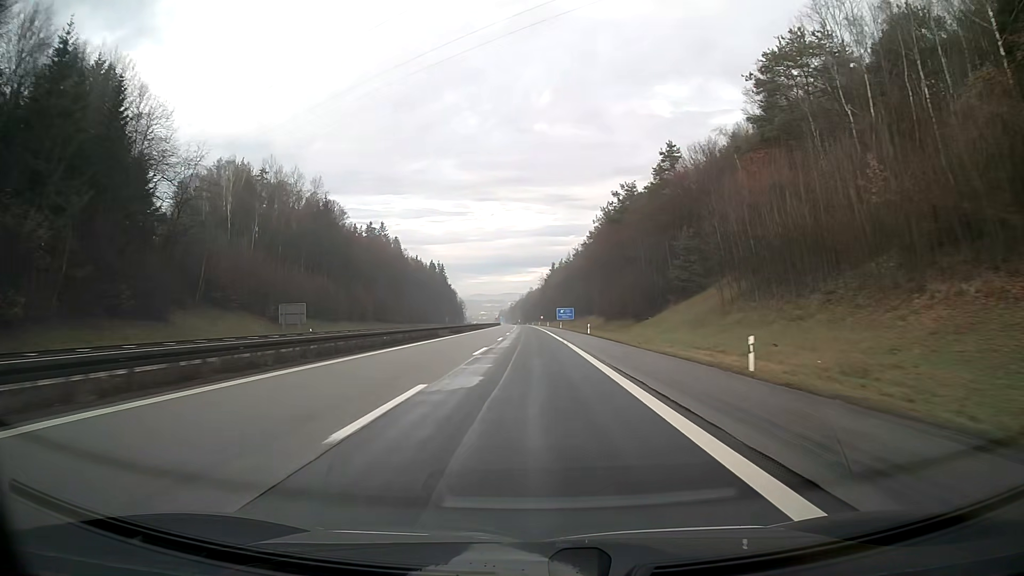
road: motorway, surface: asphalt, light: Day
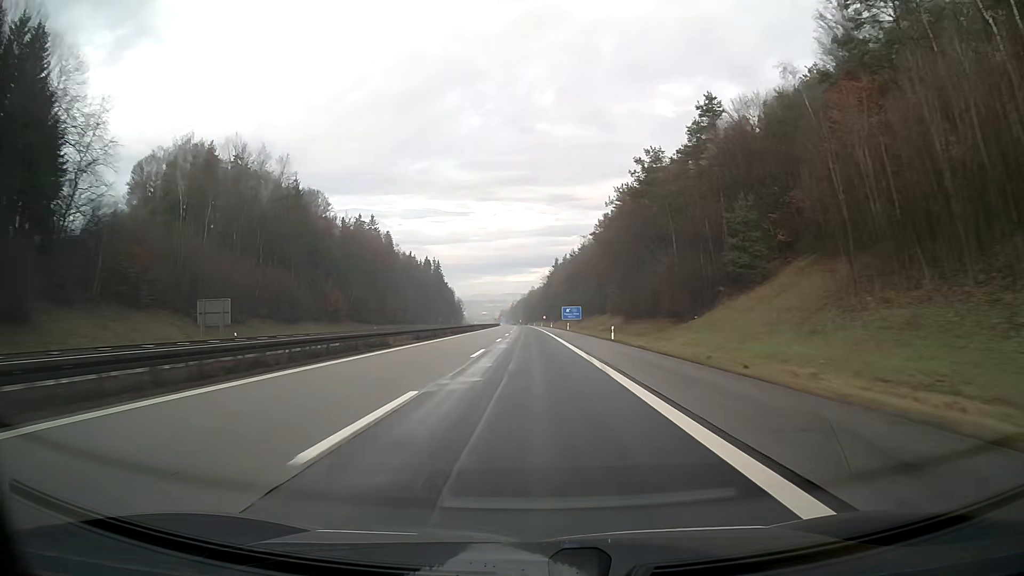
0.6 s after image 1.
(0.0, +19.2) m; 0°
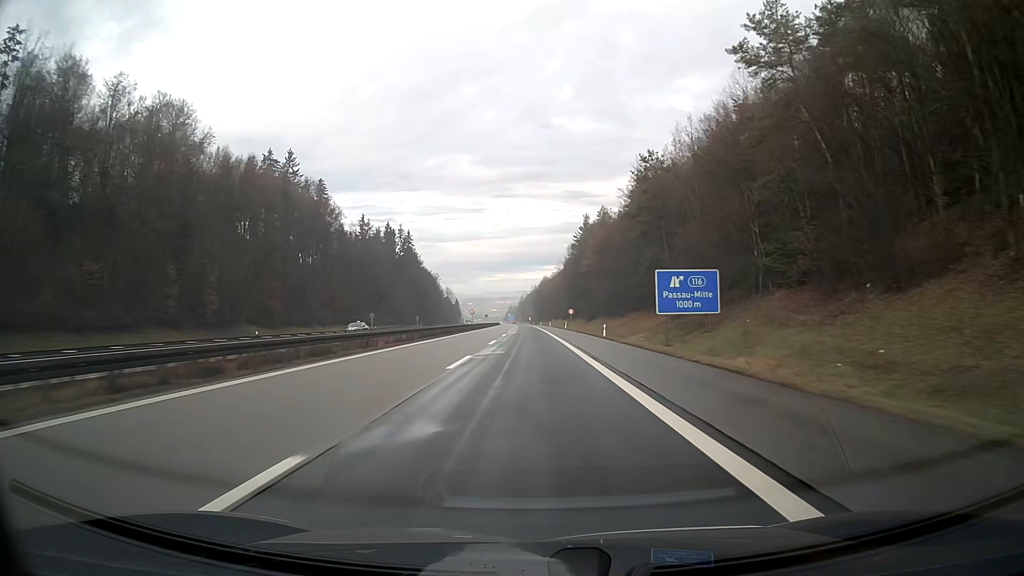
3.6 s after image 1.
(-0.7, +96.2) m; -1°
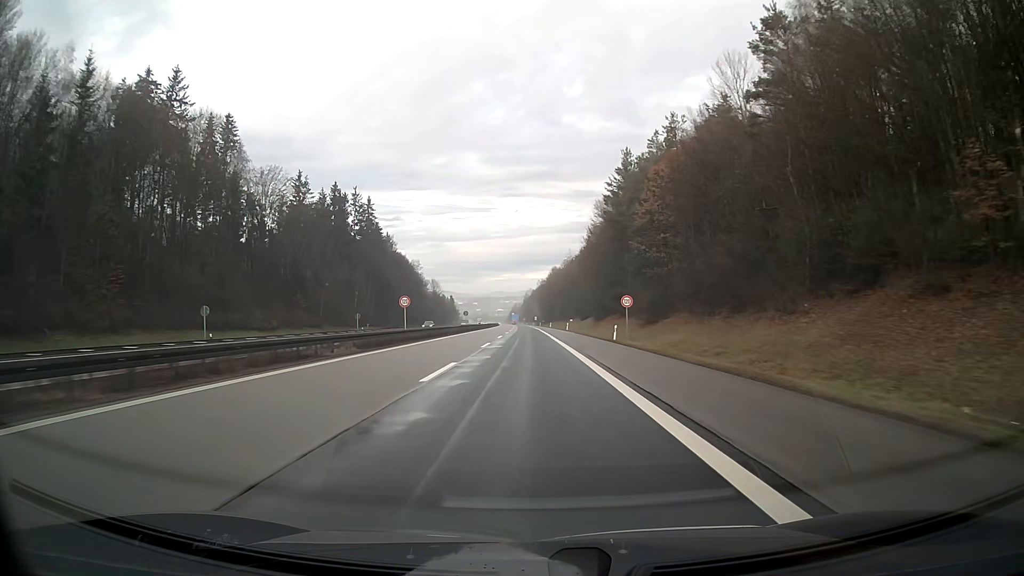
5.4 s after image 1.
(-0.3, +57.7) m; -1°
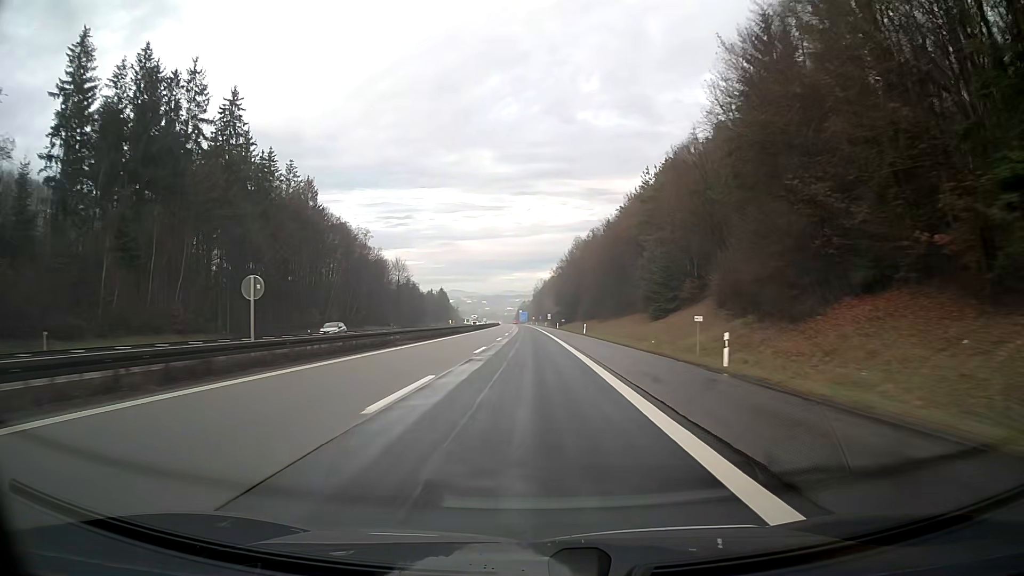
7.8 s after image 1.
(-0.6, +76.9) m; -1°
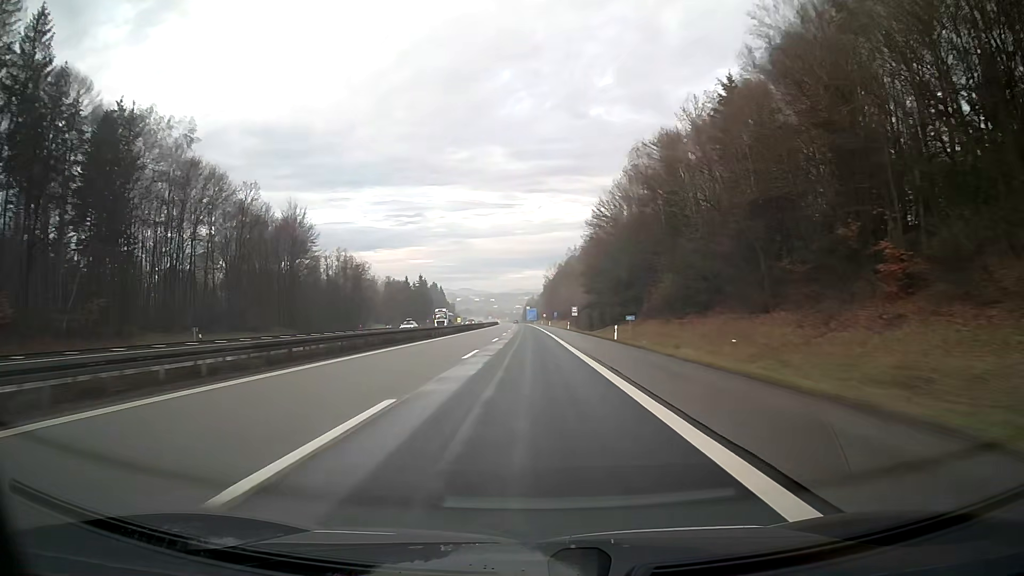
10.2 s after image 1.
(-0.6, +76.9) m; -1°
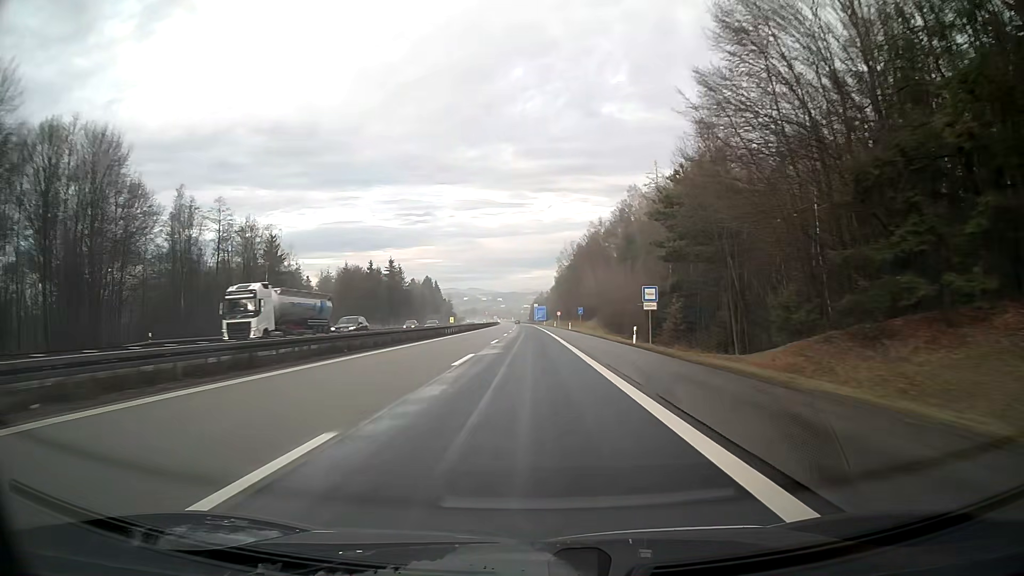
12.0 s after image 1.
(-0.3, +57.6) m; -1°
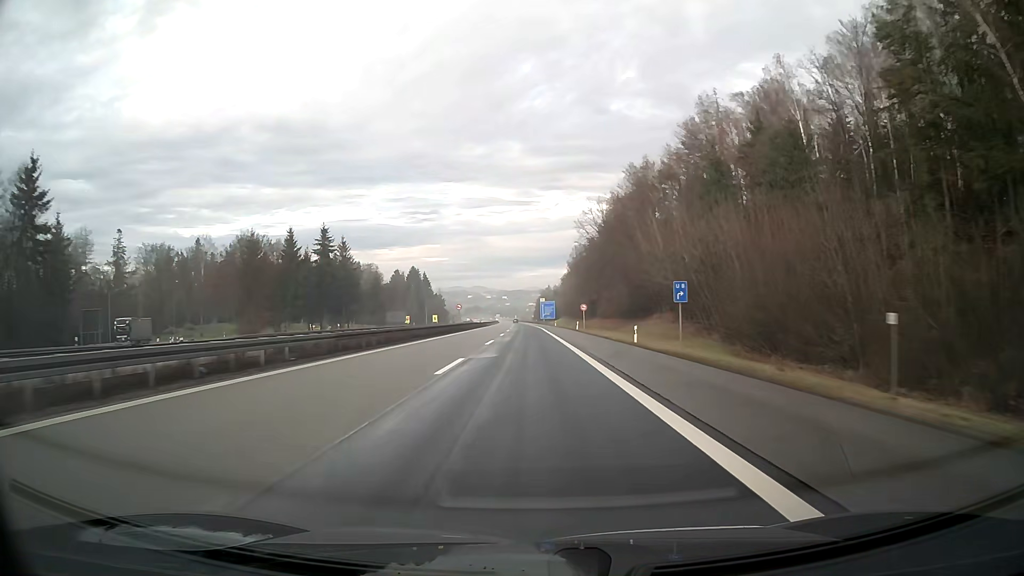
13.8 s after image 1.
(-0.3, +57.7) m; -1°
